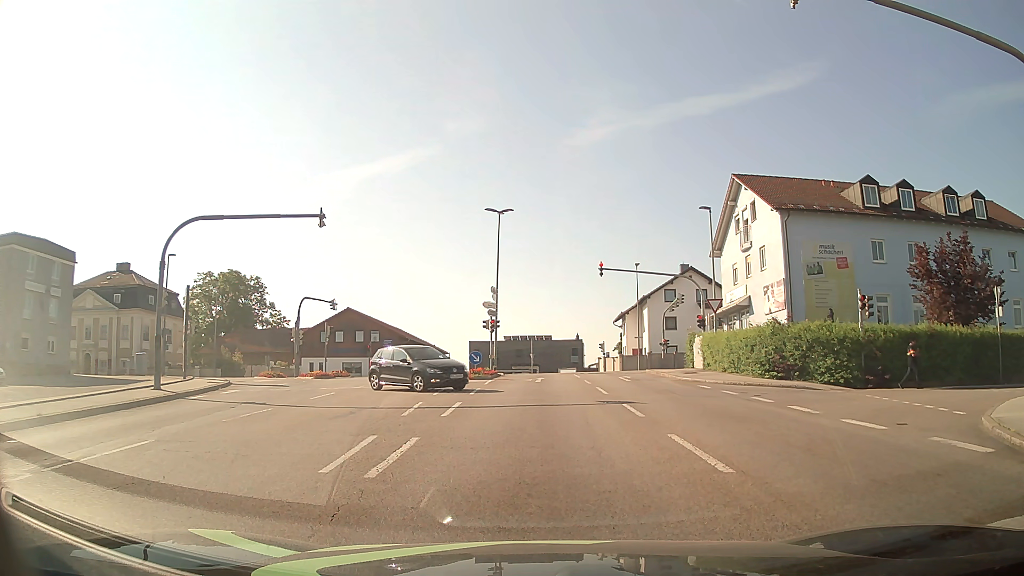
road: tertiary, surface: asphalt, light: Day
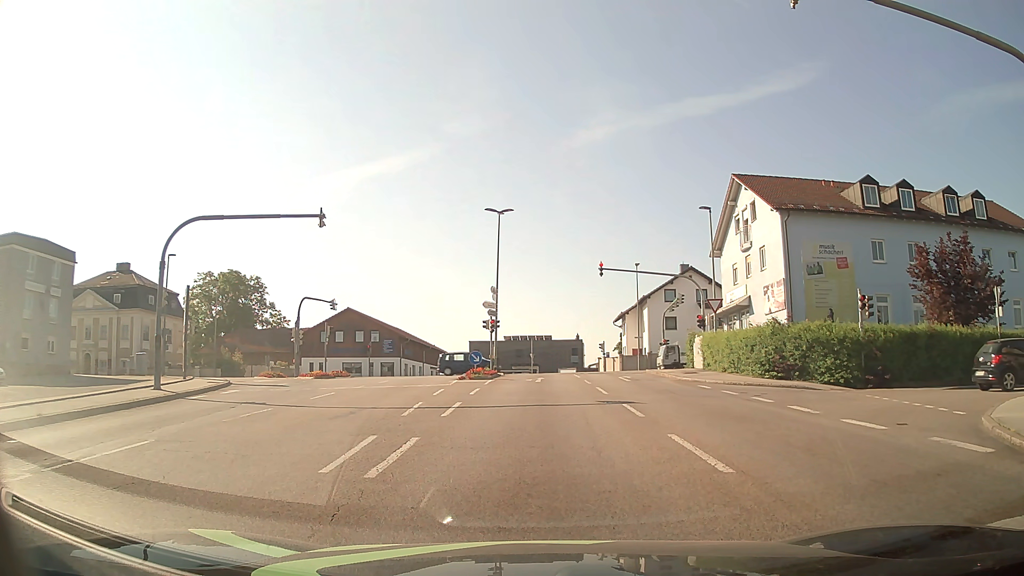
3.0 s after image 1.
(0.0, 0.0) m; 0°
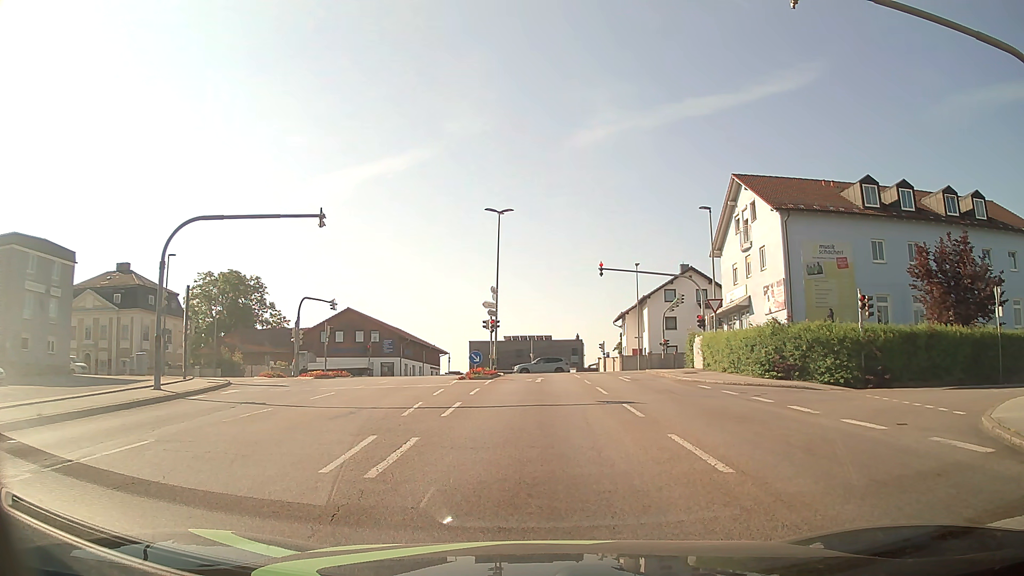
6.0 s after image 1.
(0.0, 0.0) m; 0°
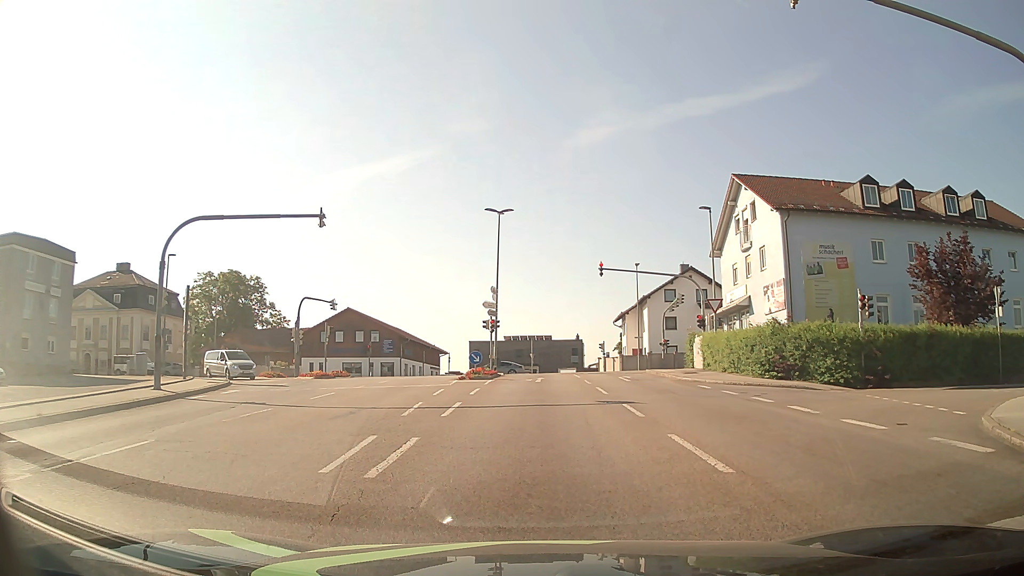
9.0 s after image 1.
(0.0, 0.0) m; 0°
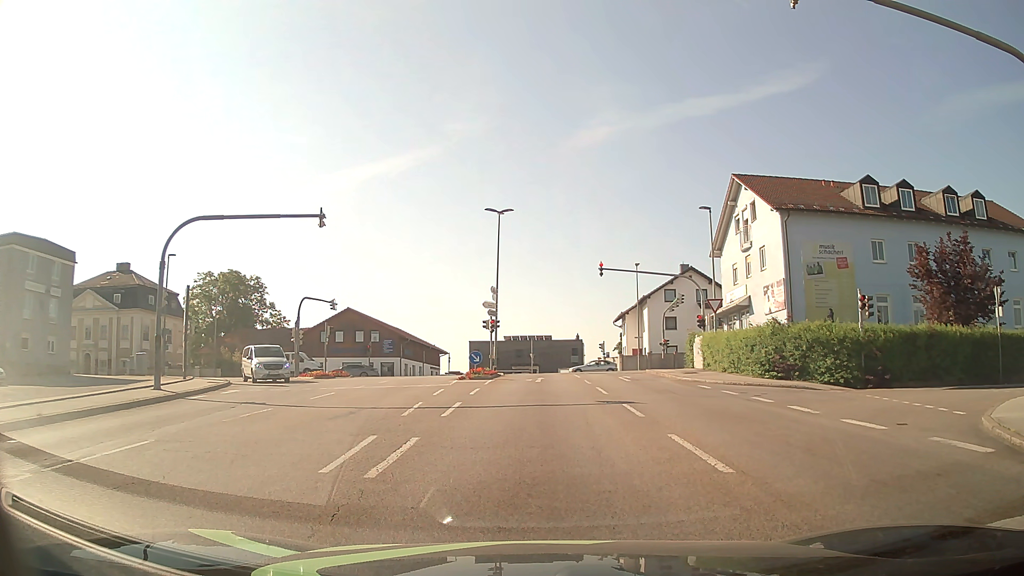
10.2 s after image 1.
(0.0, 0.0) m; 0°
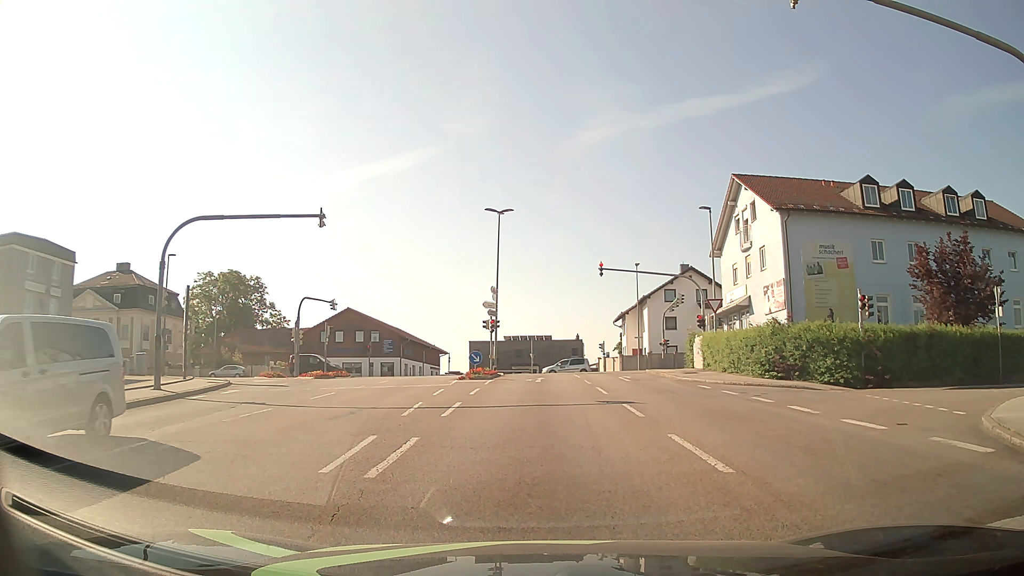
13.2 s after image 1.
(0.0, 0.0) m; 0°
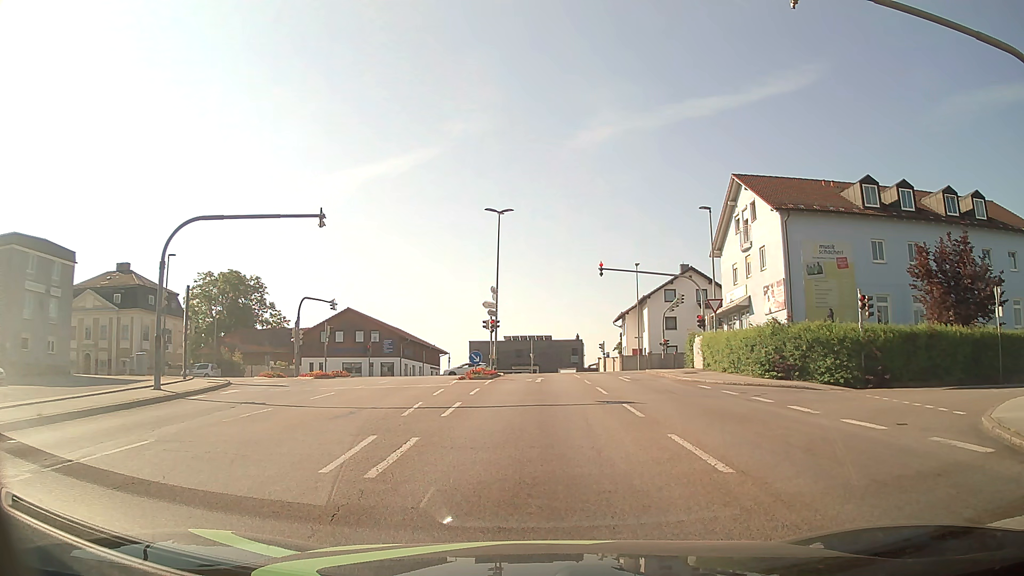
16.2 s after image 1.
(0.0, 0.0) m; 0°
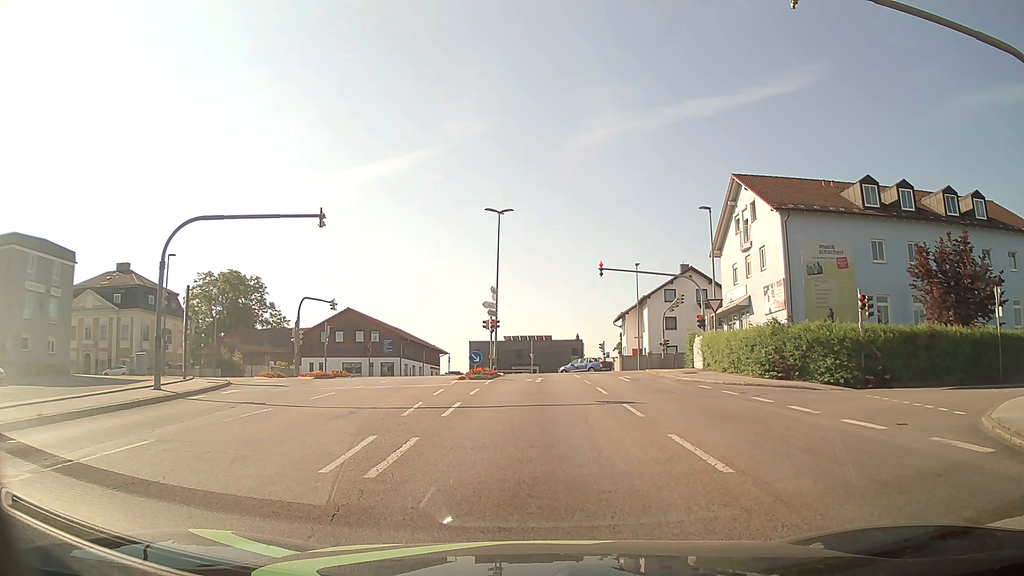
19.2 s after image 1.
(0.0, 0.0) m; 0°
(0, +10) (0, +20) (0, +30) (0, +40) (-1, +50) (-9, +57) (-18, +59) (-28, +60) (-38, +60) (-48, +61) m
